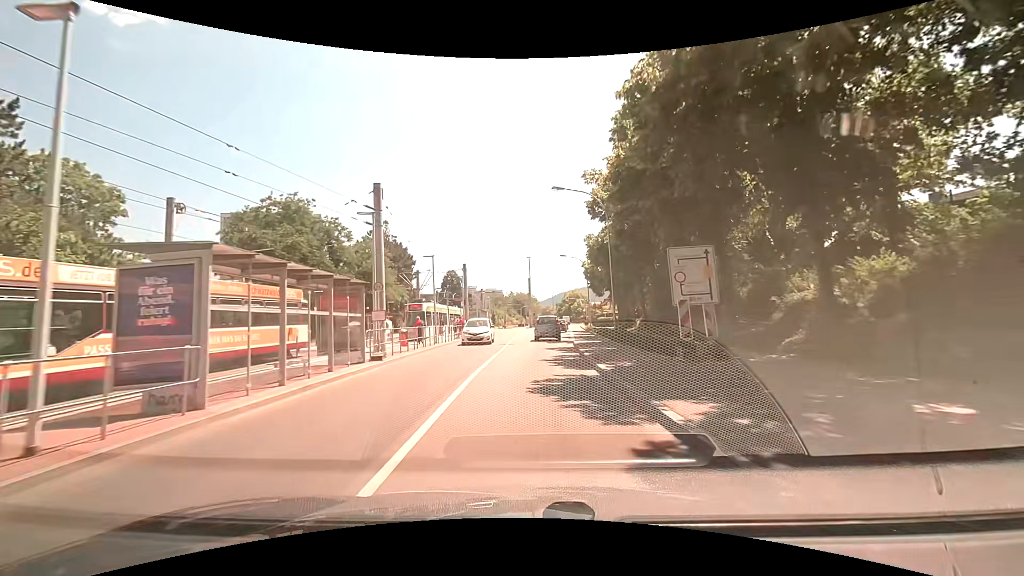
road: tertiary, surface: asphalt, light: Day
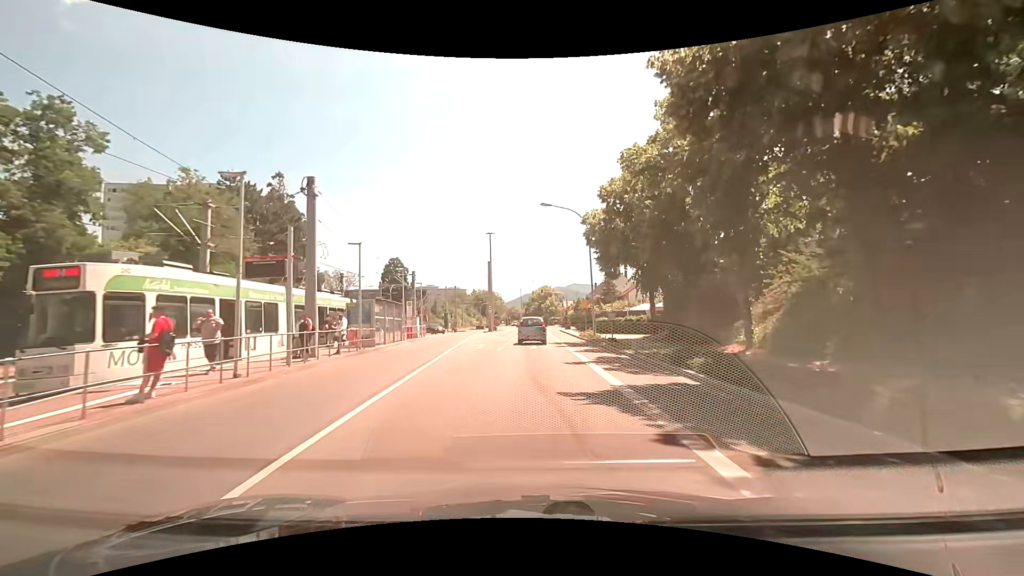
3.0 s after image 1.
(+0.7, +29.9) m; +4°
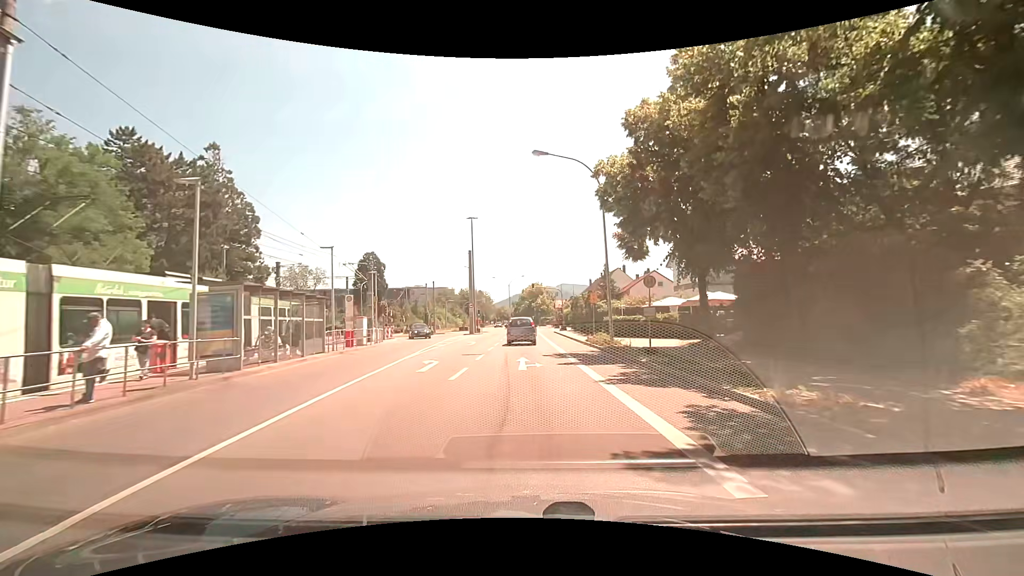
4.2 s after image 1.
(+0.1, +11.2) m; 0°
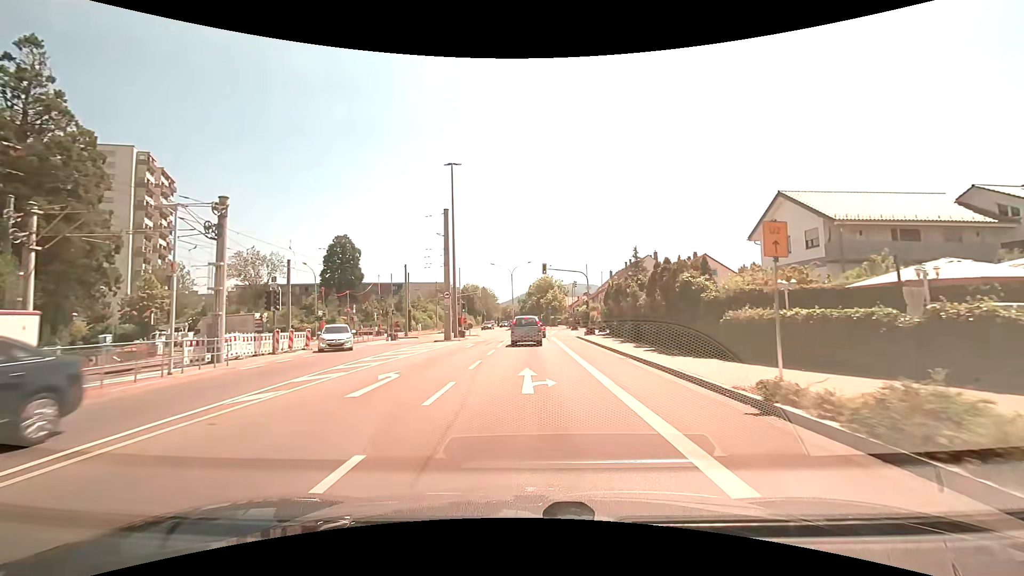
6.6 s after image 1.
(0.0, +21.7) m; +1°
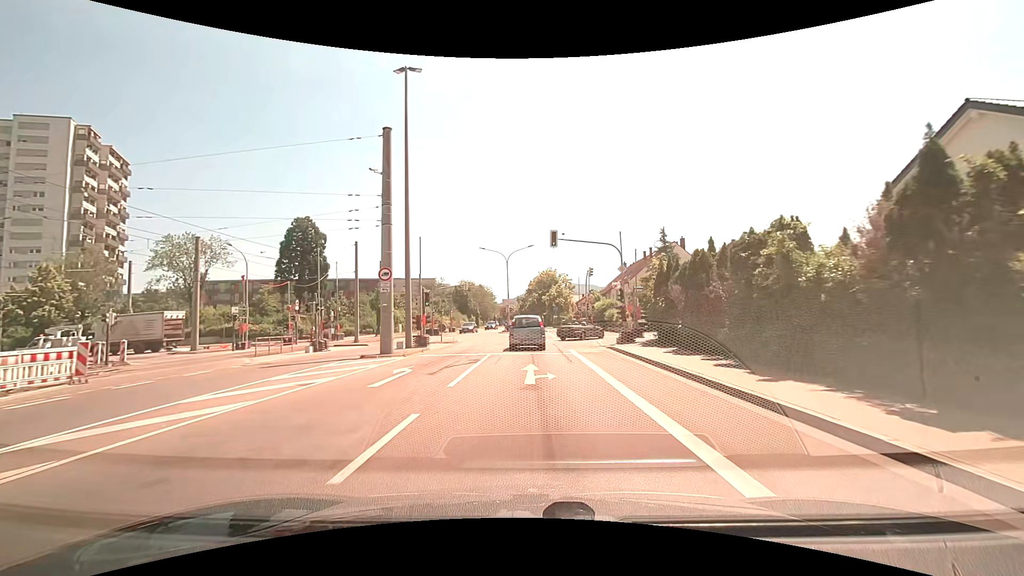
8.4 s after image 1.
(-0.3, +16.0) m; -1°
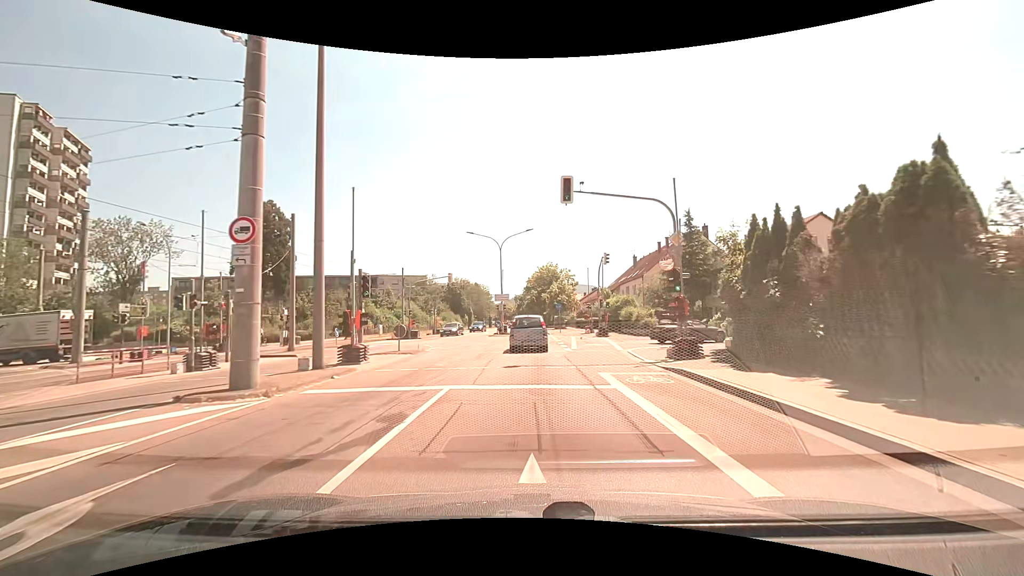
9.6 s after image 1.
(-0.1, +10.5) m; 0°
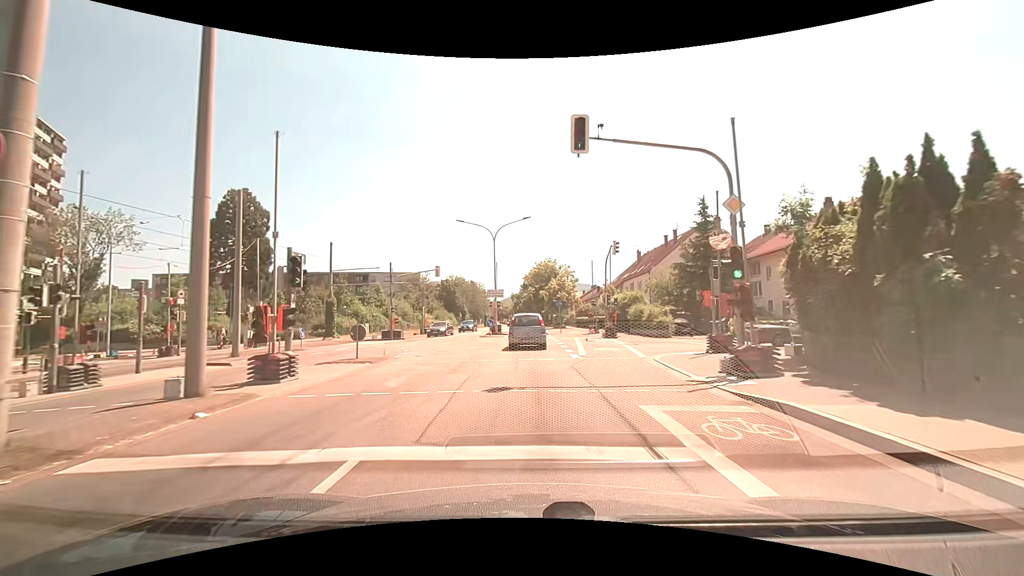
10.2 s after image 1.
(0.0, +5.2) m; 0°
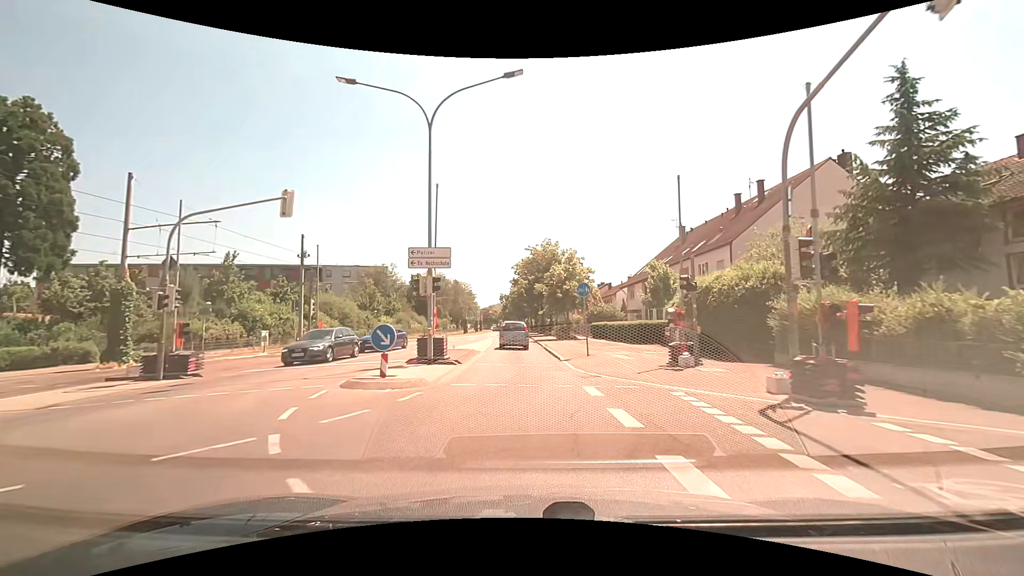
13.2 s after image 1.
(+0.2, +25.9) m; +1°
